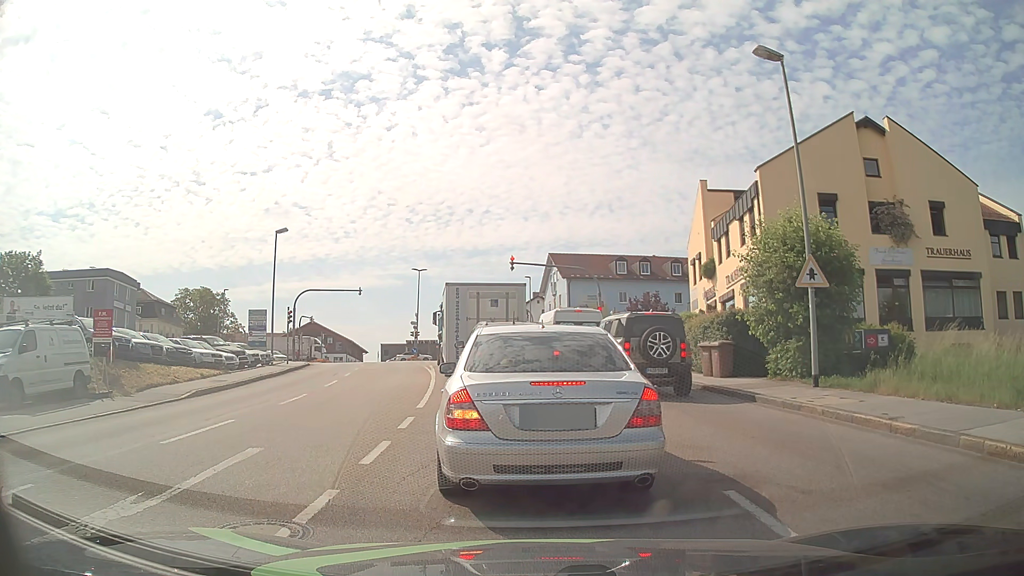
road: tertiary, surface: asphalt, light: Day
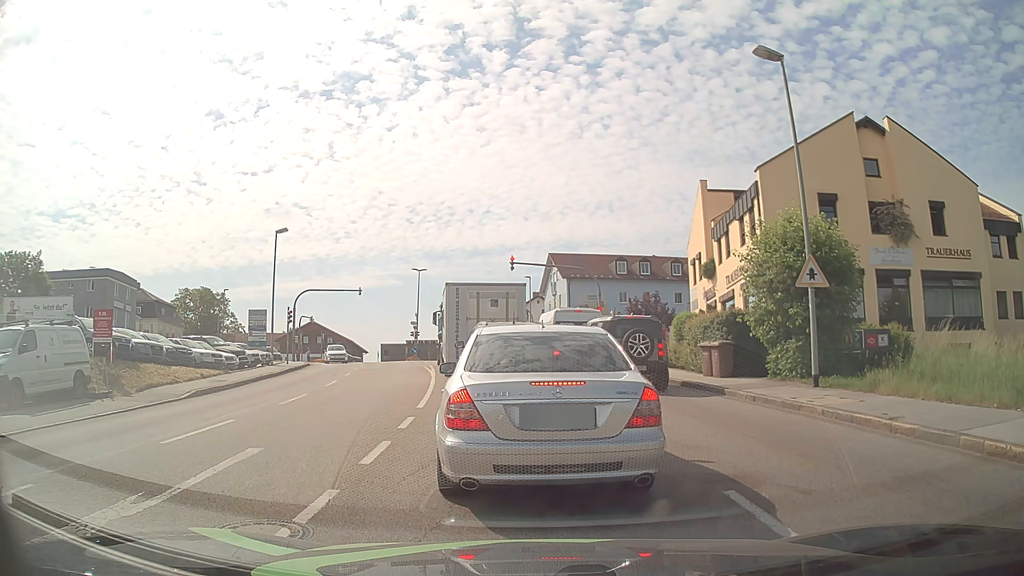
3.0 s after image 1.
(0.0, 0.0) m; 0°
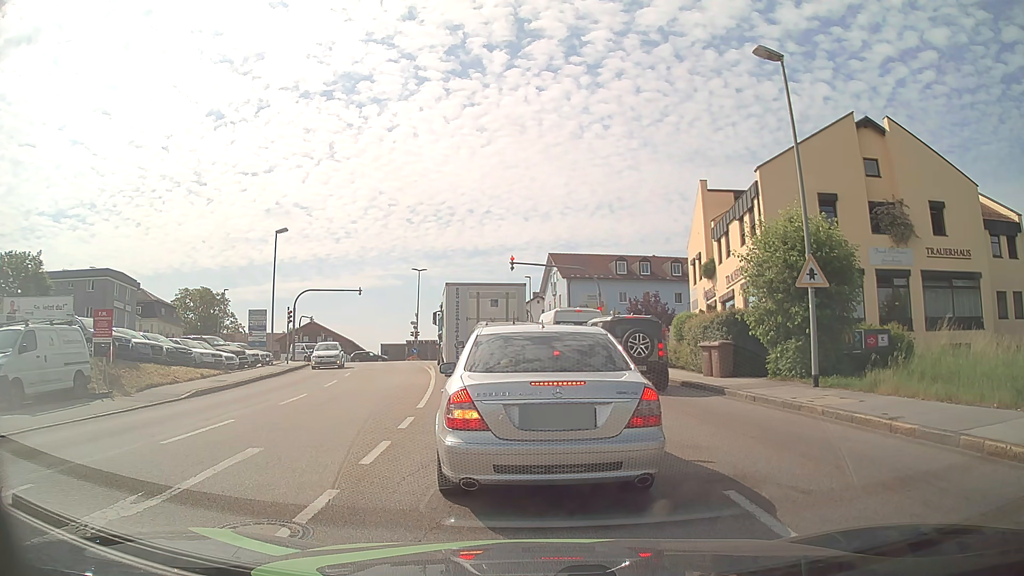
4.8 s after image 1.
(0.0, 0.0) m; 0°
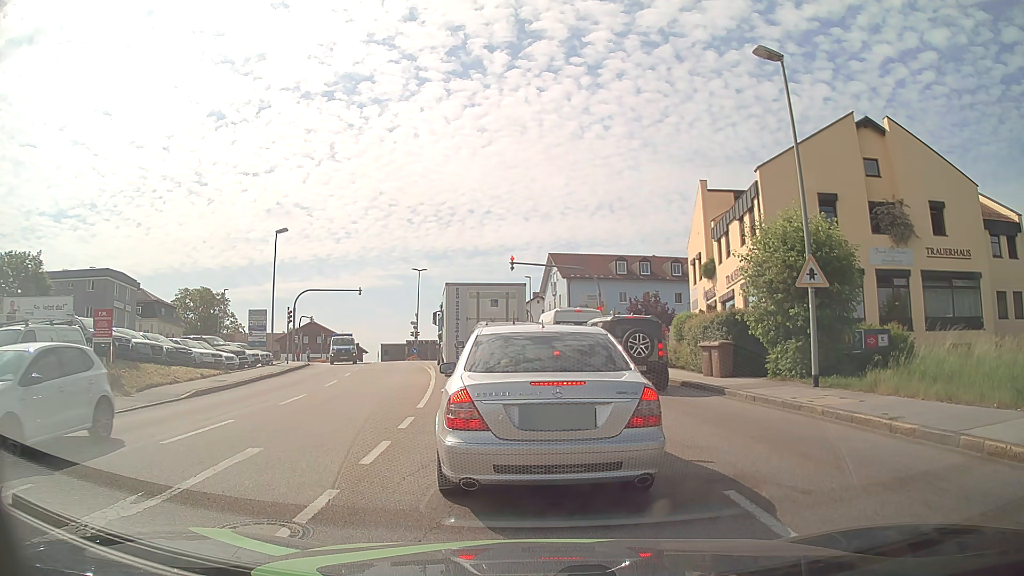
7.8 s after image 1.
(0.0, 0.0) m; 0°
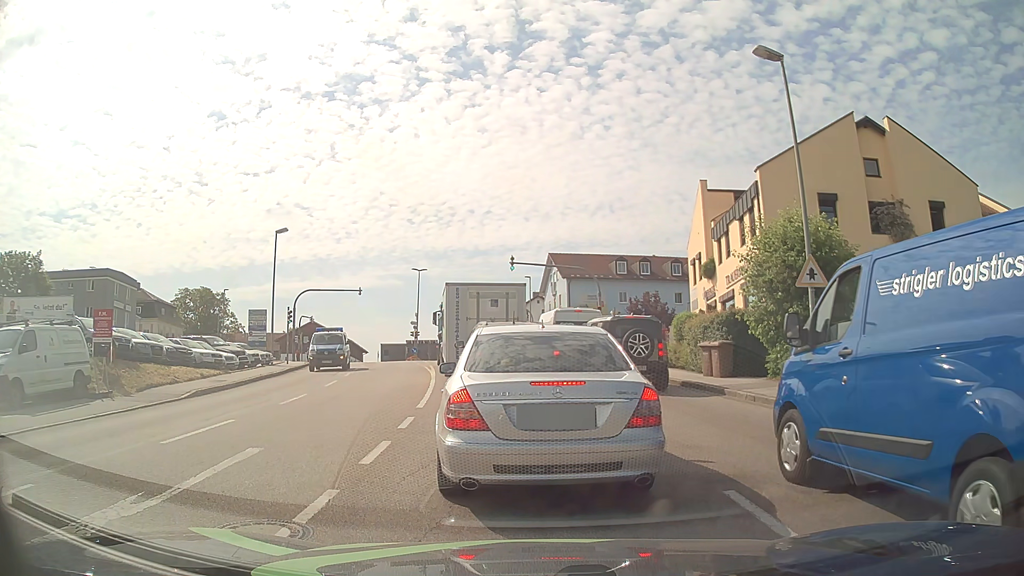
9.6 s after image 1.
(0.0, 0.0) m; 0°
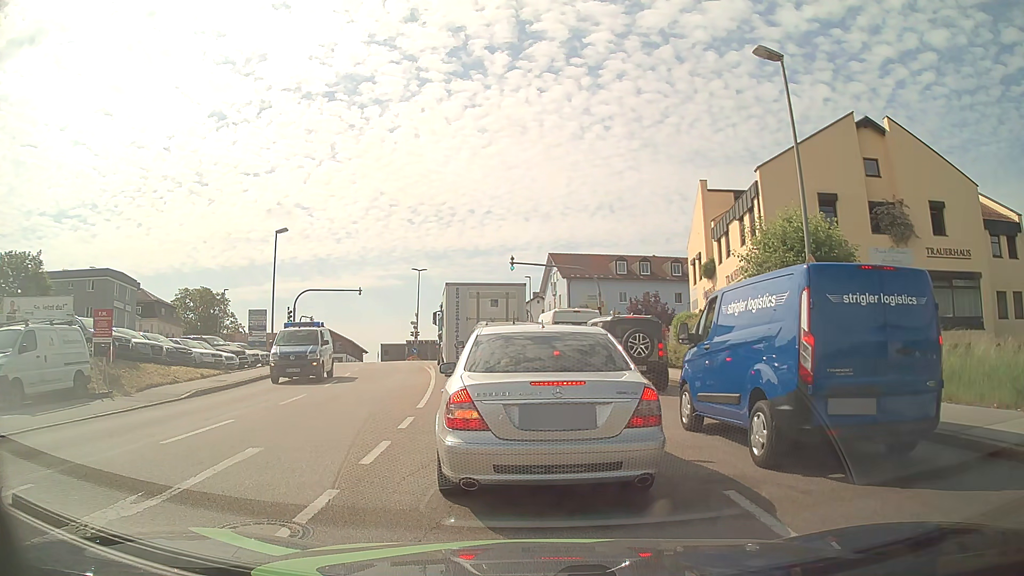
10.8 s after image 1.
(0.0, 0.0) m; 0°
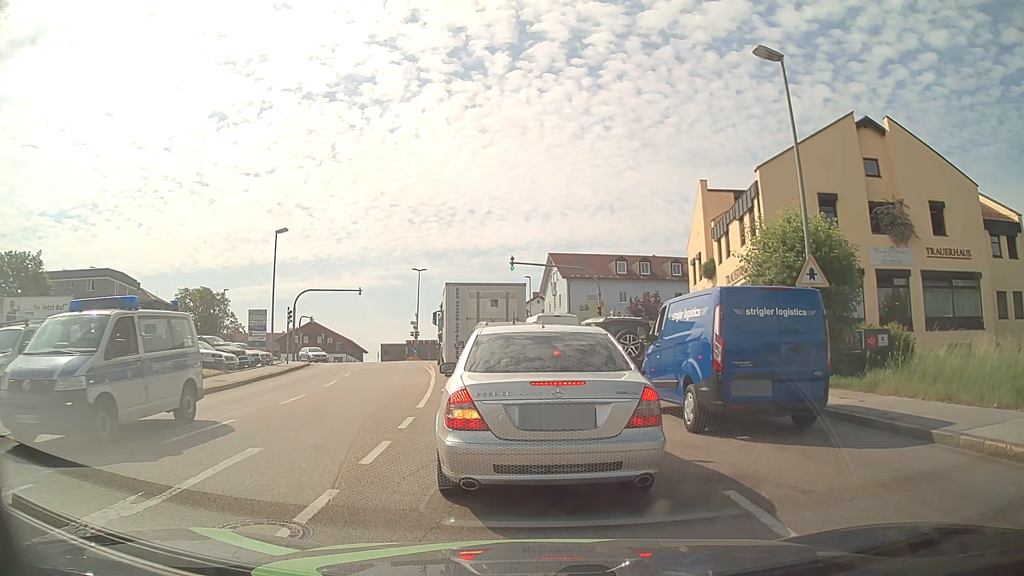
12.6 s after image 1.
(0.0, 0.0) m; 0°
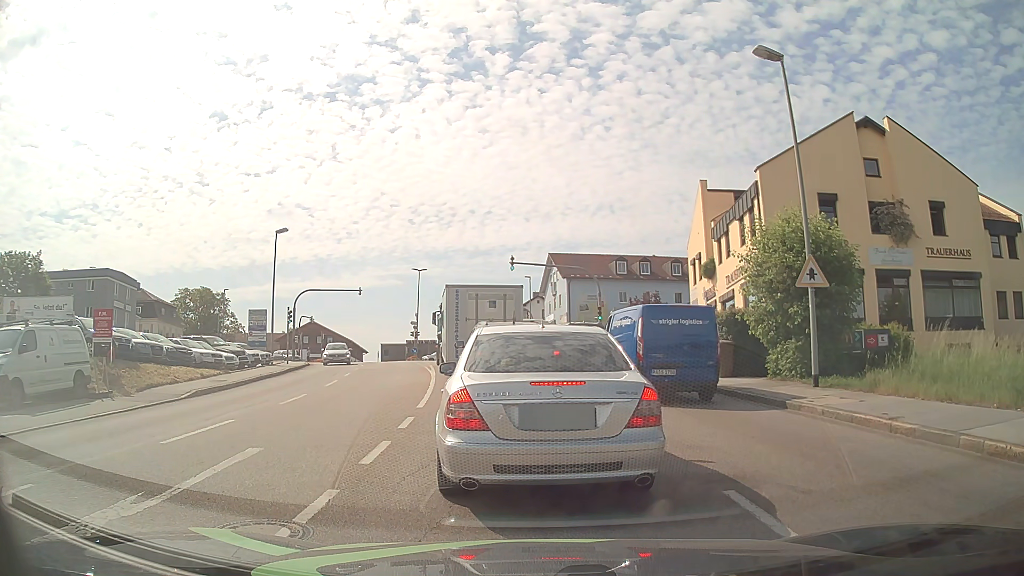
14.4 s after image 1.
(0.0, 0.0) m; 0°
(0, +10) (-1, +20) (-2, +30) (-4, +40) (-5, +50) (-7, +60) (-8, +69) (-10, +79) (-16, +87) (-25, +90) m
